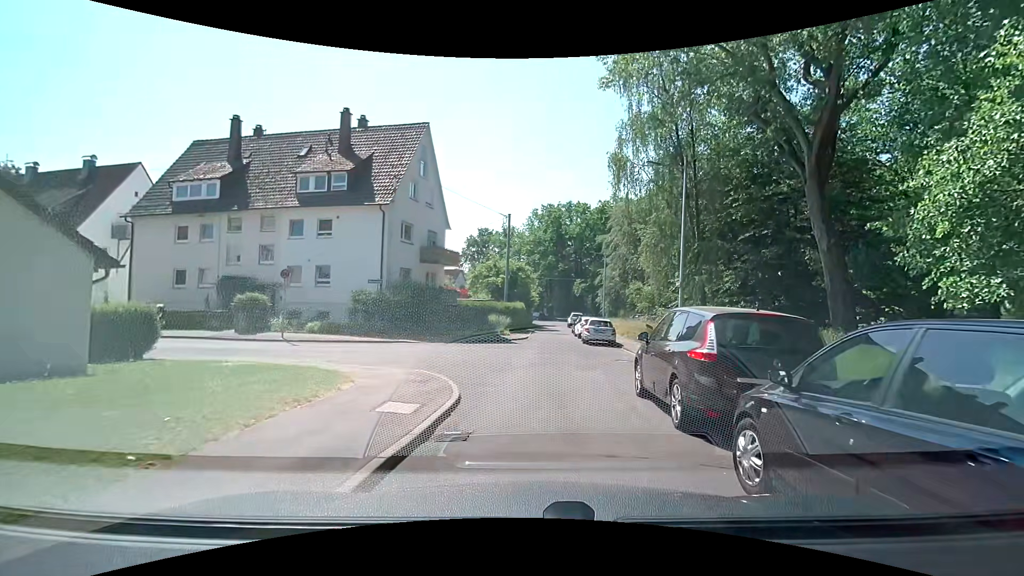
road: residential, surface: asphalt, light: Day
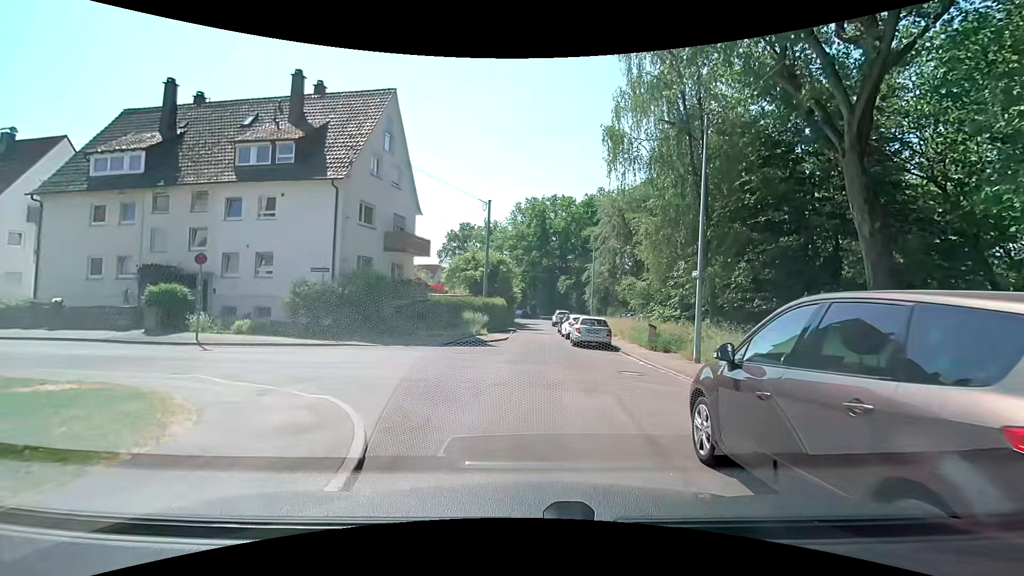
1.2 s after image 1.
(0.0, +4.4) m; +3°
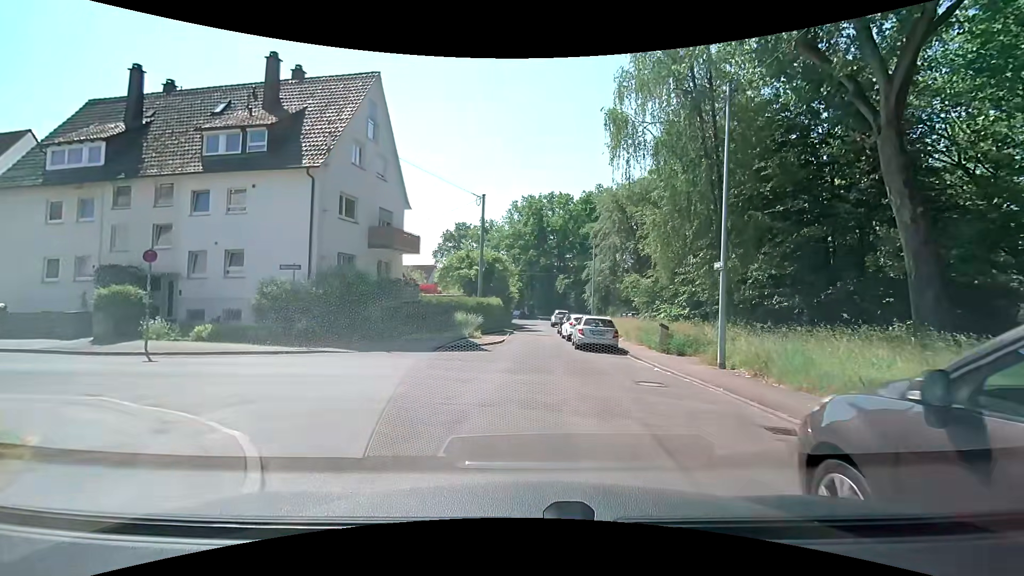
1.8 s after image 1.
(0.0, +2.2) m; 0°
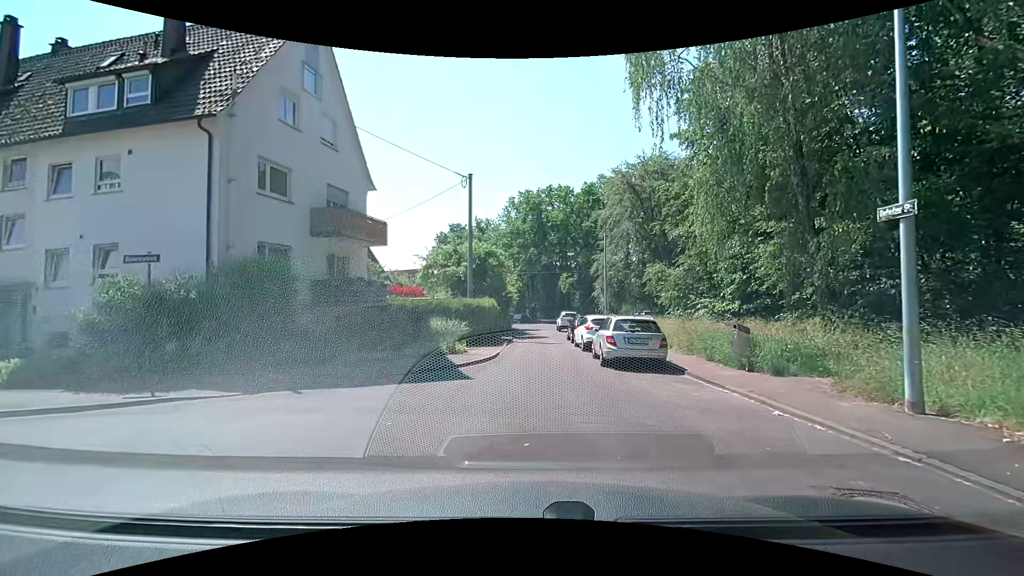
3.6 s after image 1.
(-0.1, +6.8) m; -1°
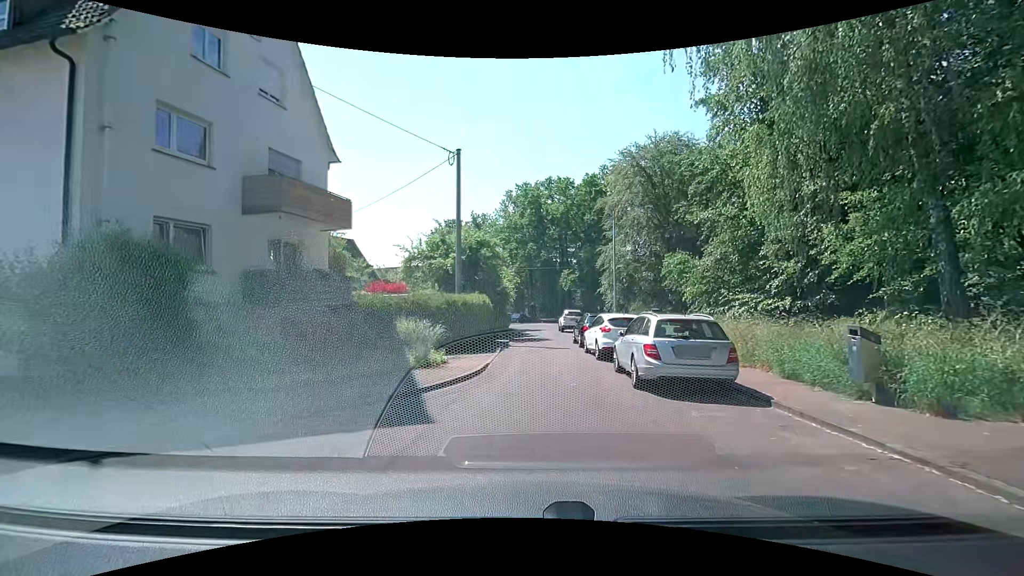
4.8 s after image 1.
(-0.1, +4.5) m; -2°
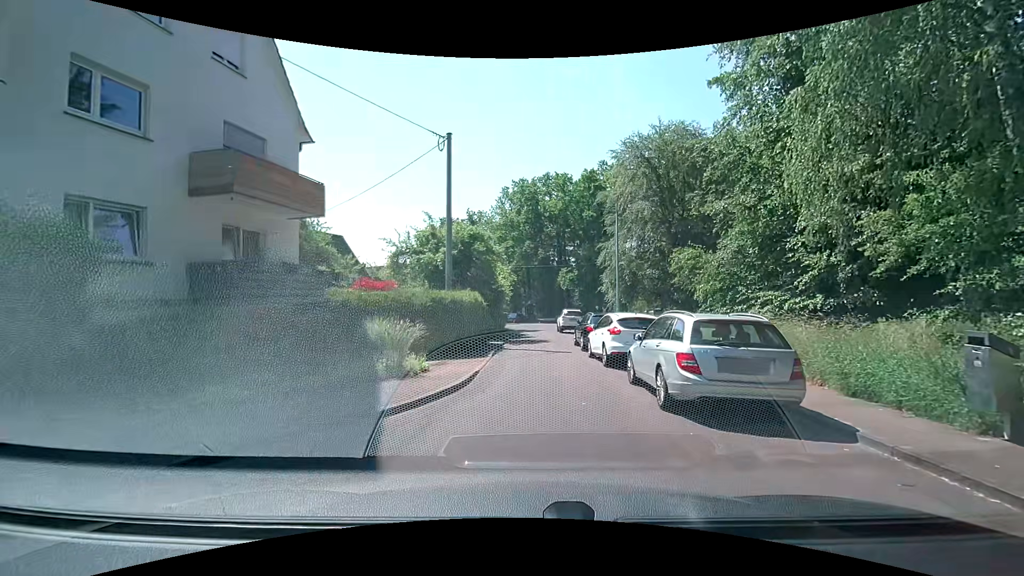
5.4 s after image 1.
(0.0, +2.2) m; +2°
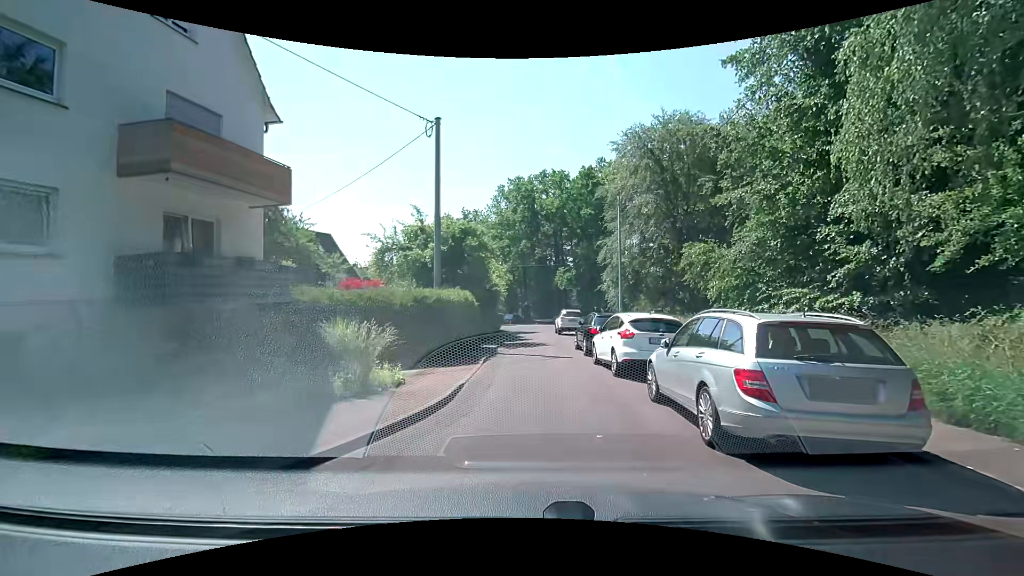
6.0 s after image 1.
(0.0, +2.0) m; -1°
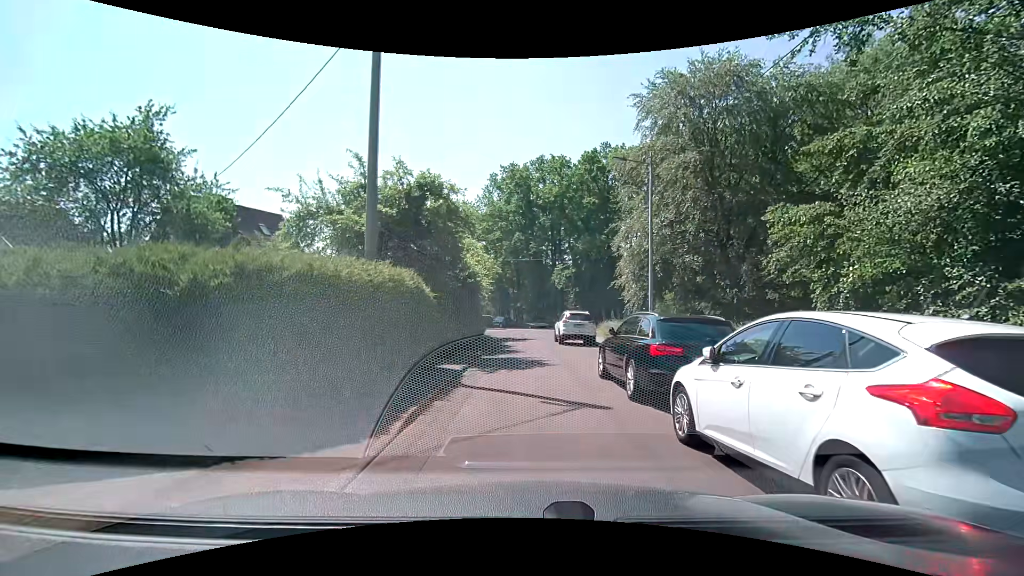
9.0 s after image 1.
(+0.2, +8.6) m; +2°
